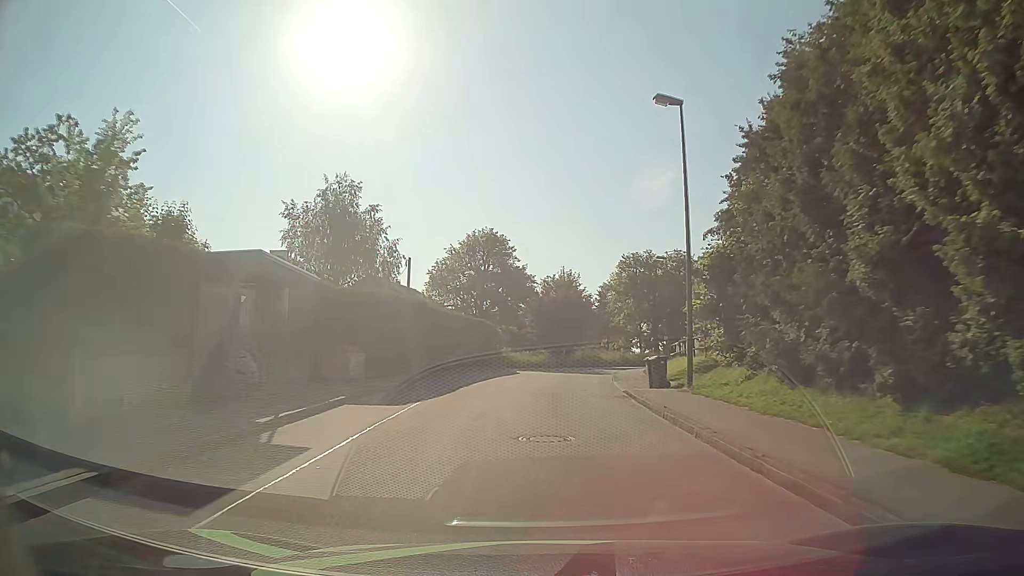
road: unclassified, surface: asphalt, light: Day
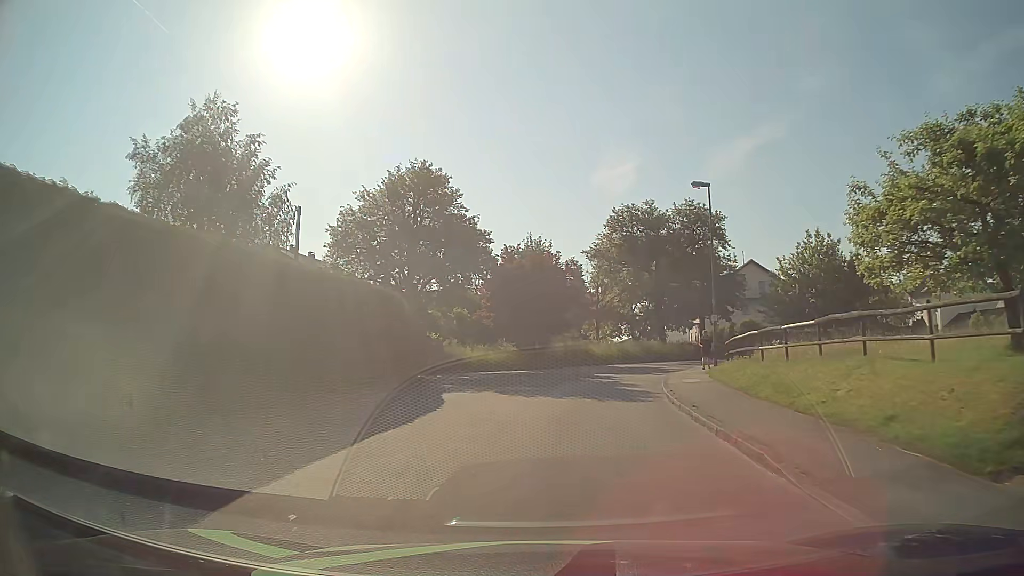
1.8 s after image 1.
(+0.4, +20.1) m; +3°
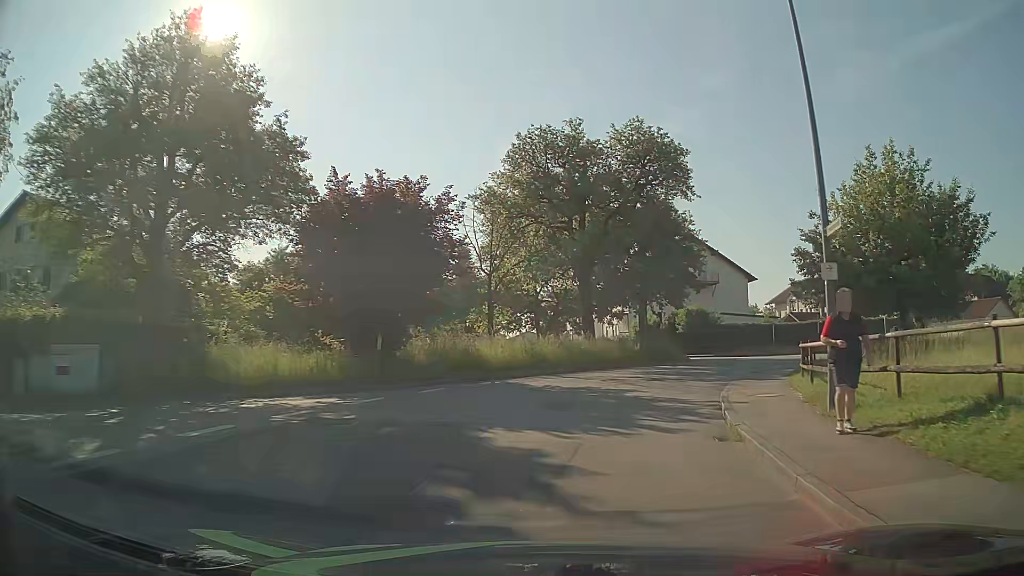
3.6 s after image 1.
(+1.2, +18.6) m; +9°
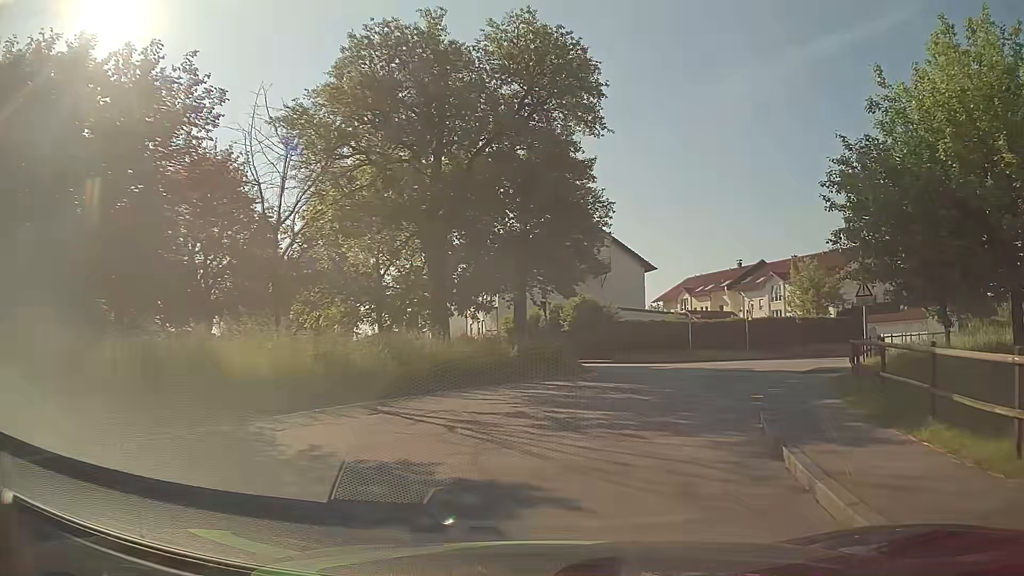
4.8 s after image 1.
(+1.1, +11.6) m; +11°
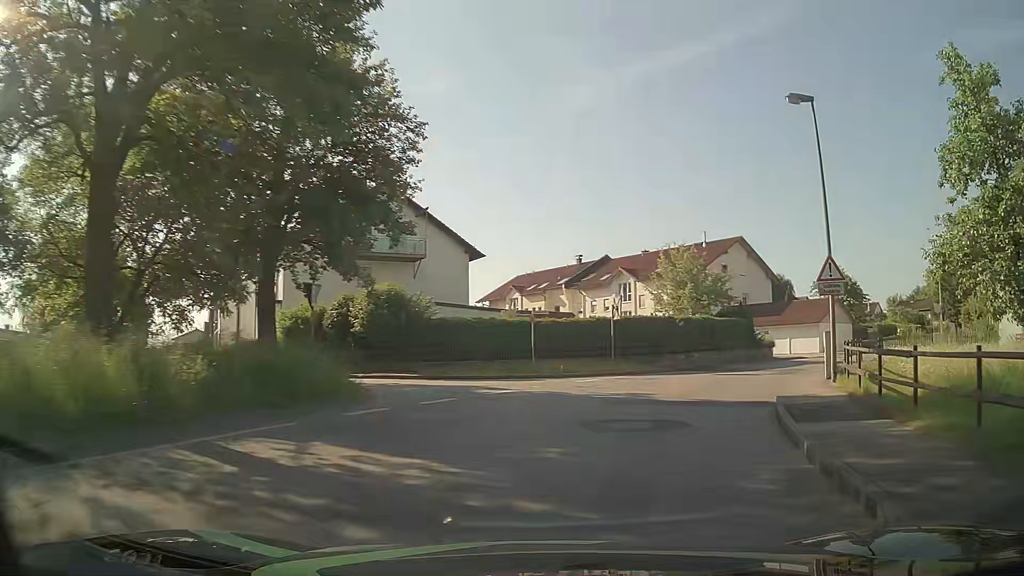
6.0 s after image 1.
(+1.4, +11.3) m; +15°
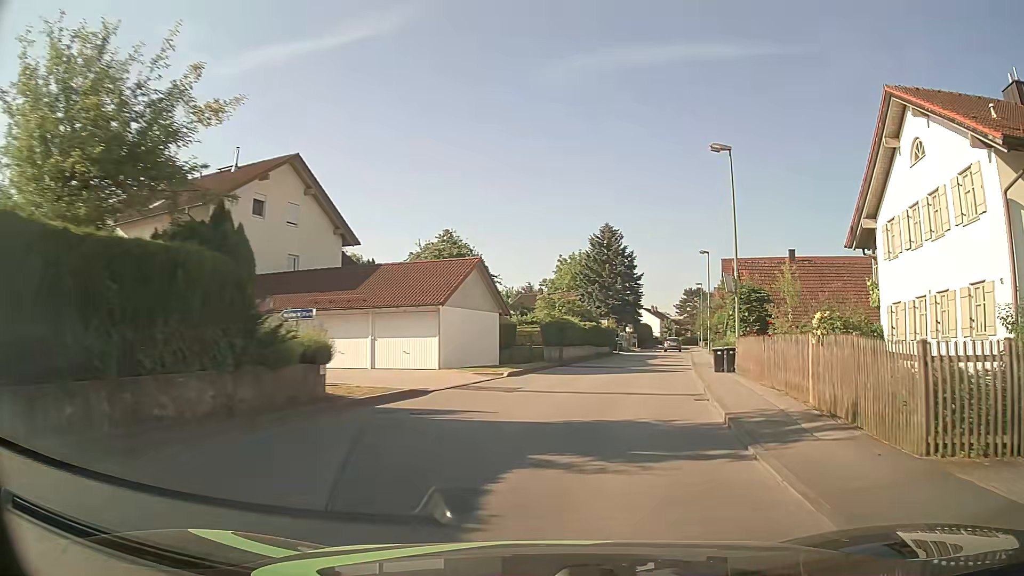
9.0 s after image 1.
(+9.5, +27.6) m; +38°
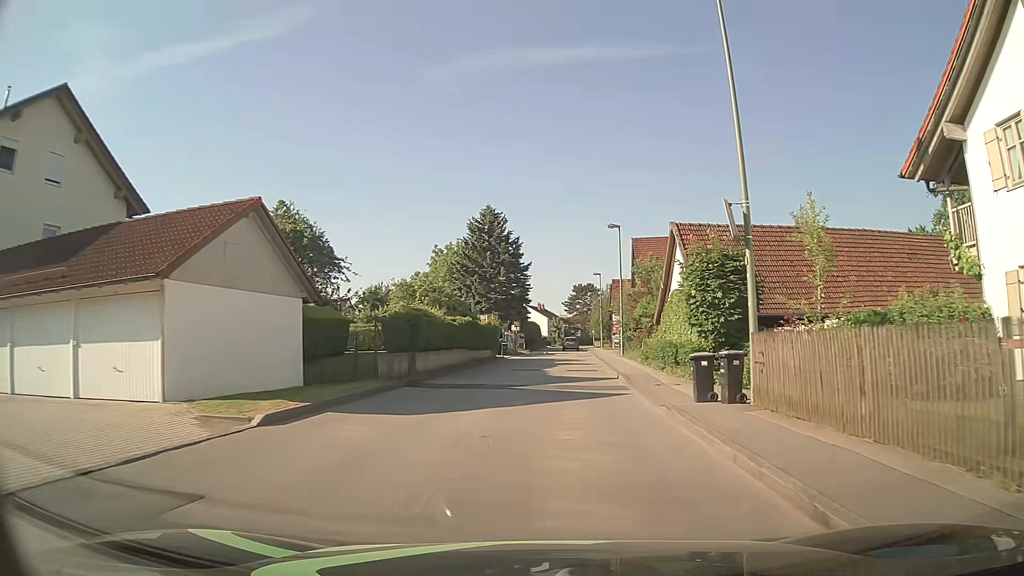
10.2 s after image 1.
(+0.9, +12.6) m; +8°
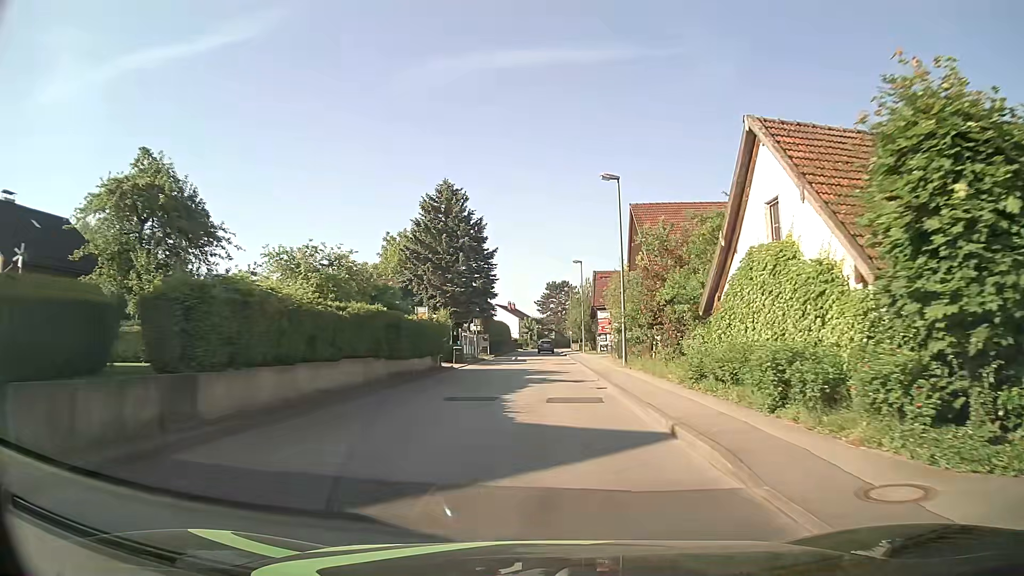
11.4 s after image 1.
(+0.4, +13.4) m; +3°
(0, +10) (0, +20) (0, +30) (0, +40) (0, +50) (0, +60) (+1, +70) (+1, +80) (+1, +90) (+1, +100) m
